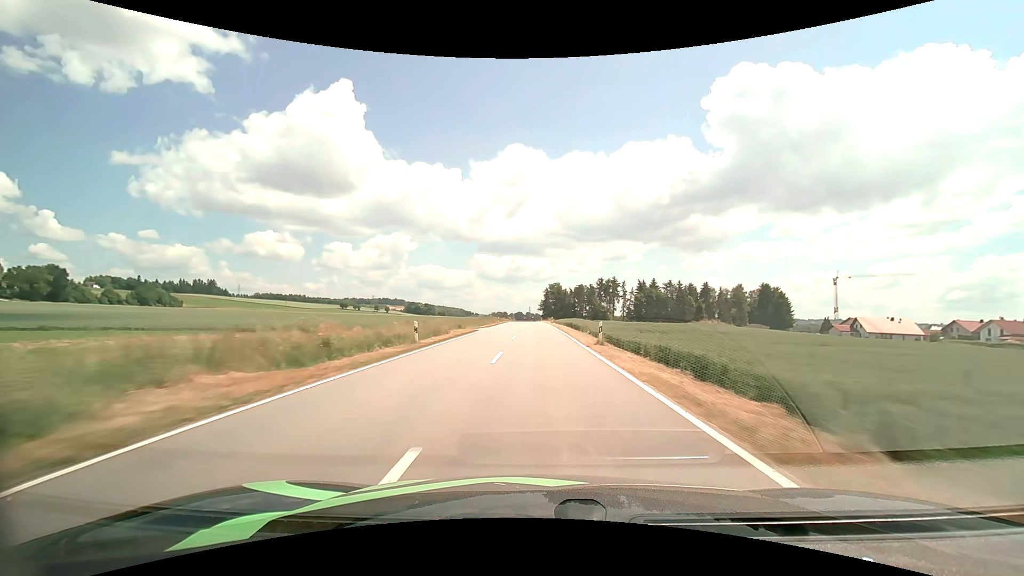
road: tertiary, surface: asphalt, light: Day
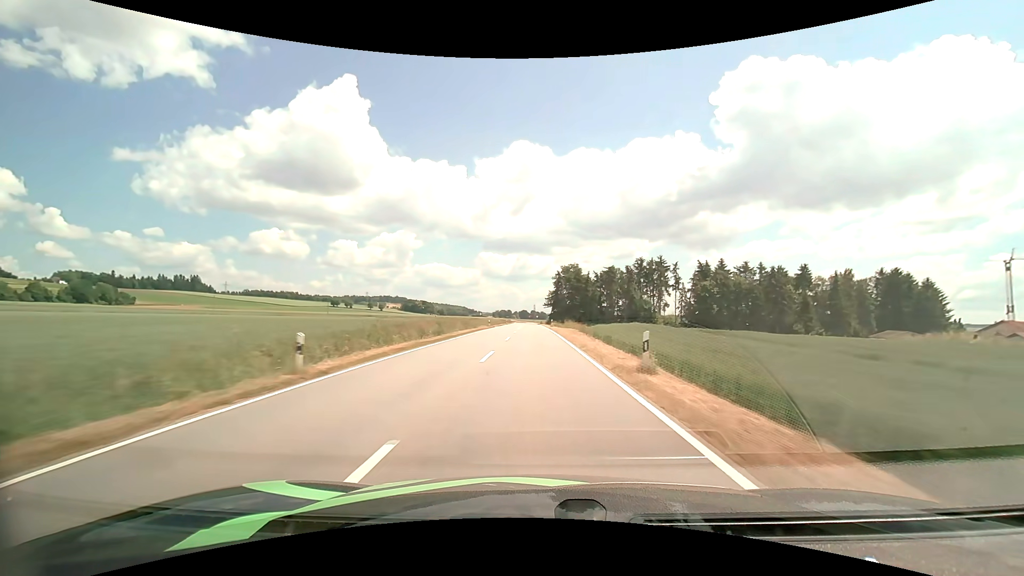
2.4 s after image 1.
(-0.2, +61.8) m; -1°
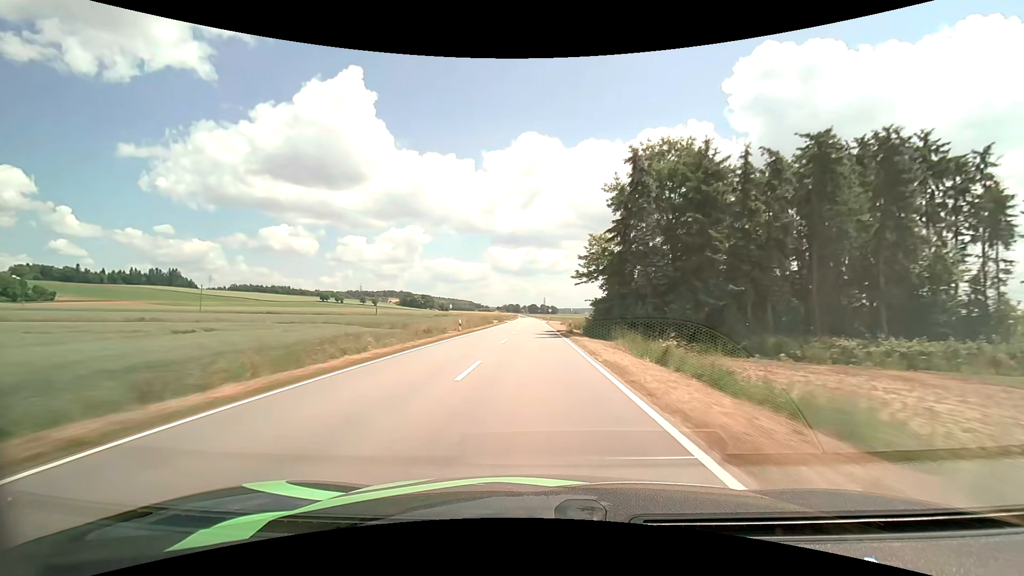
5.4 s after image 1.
(-0.8, +78.4) m; -1°
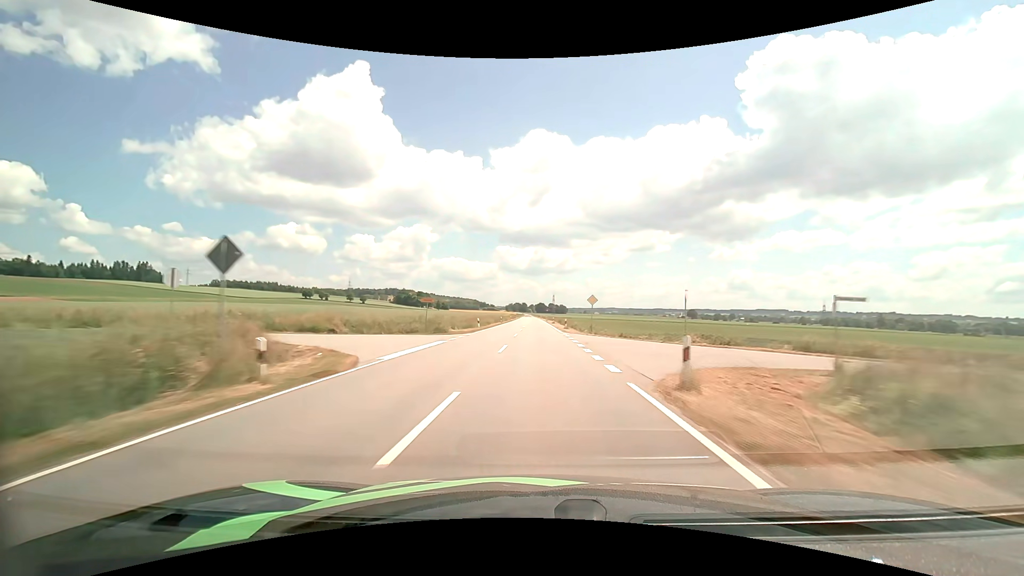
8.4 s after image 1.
(-0.7, +80.2) m; -1°
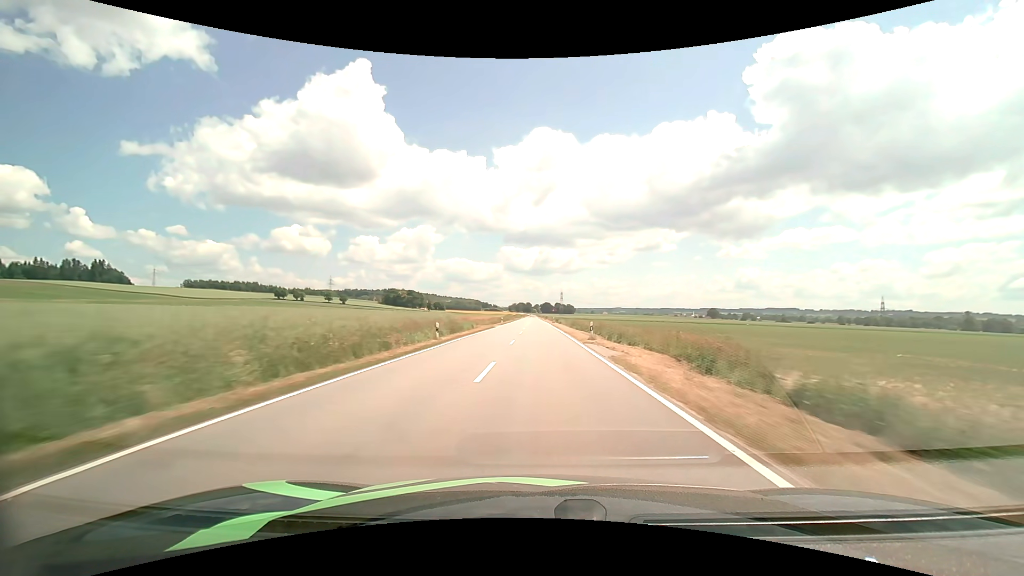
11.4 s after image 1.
(-0.5, +82.1) m; -1°
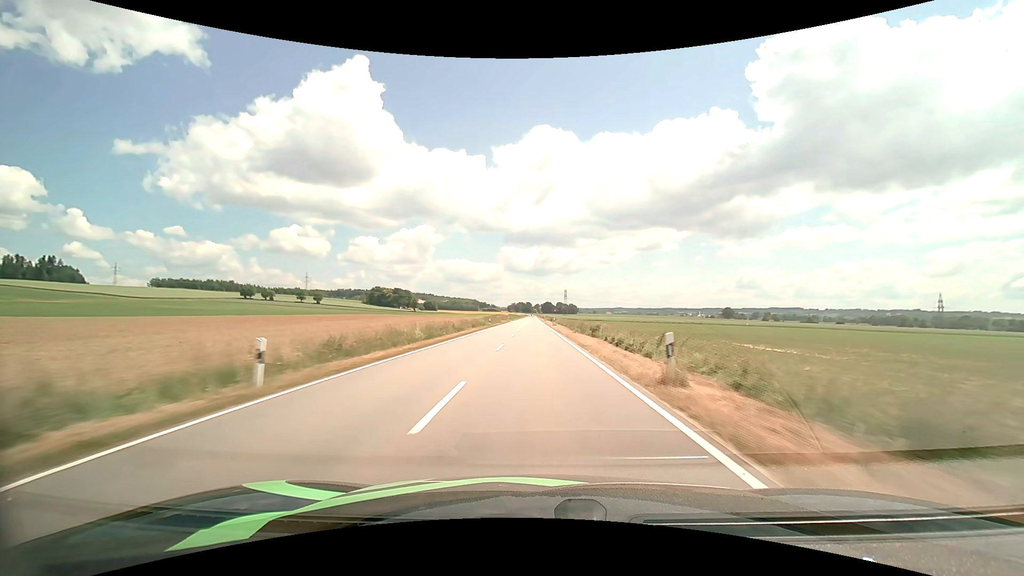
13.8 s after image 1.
(-0.1, +66.0) m; 0°
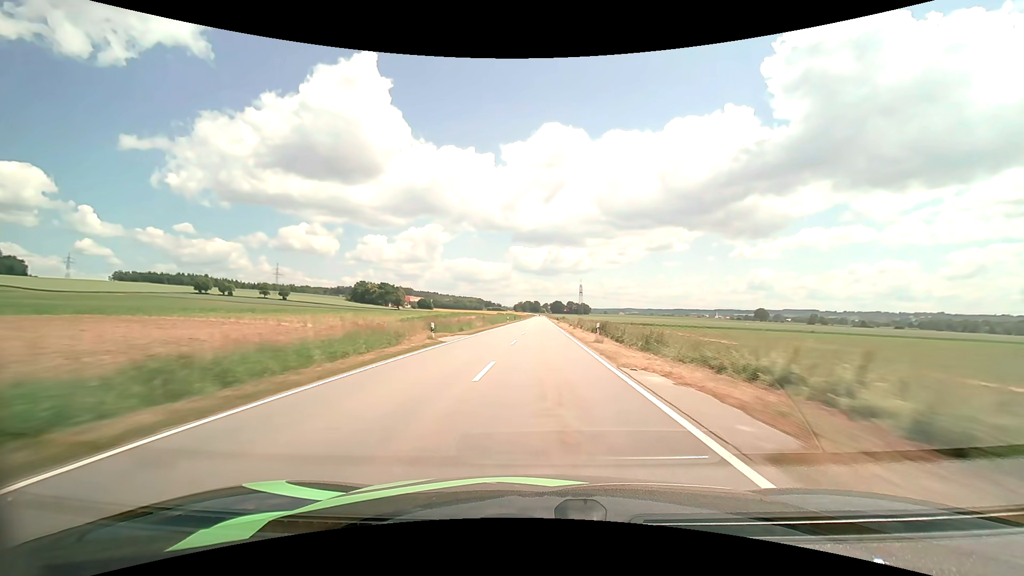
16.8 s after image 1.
(-0.8, +83.3) m; -1°
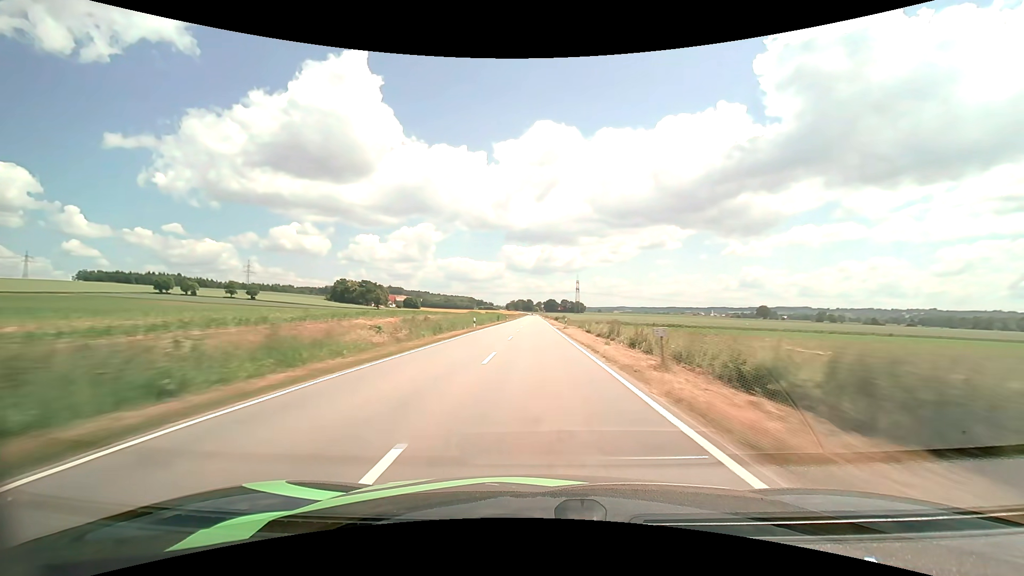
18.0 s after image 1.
(+0.2, +34.0) m; +1°
(0, +10) (0, +20) (0, +30) (0, +40) (0, +50) (0, +60) (0, +70) (0, +80) (0, +90) (0, +100) m
